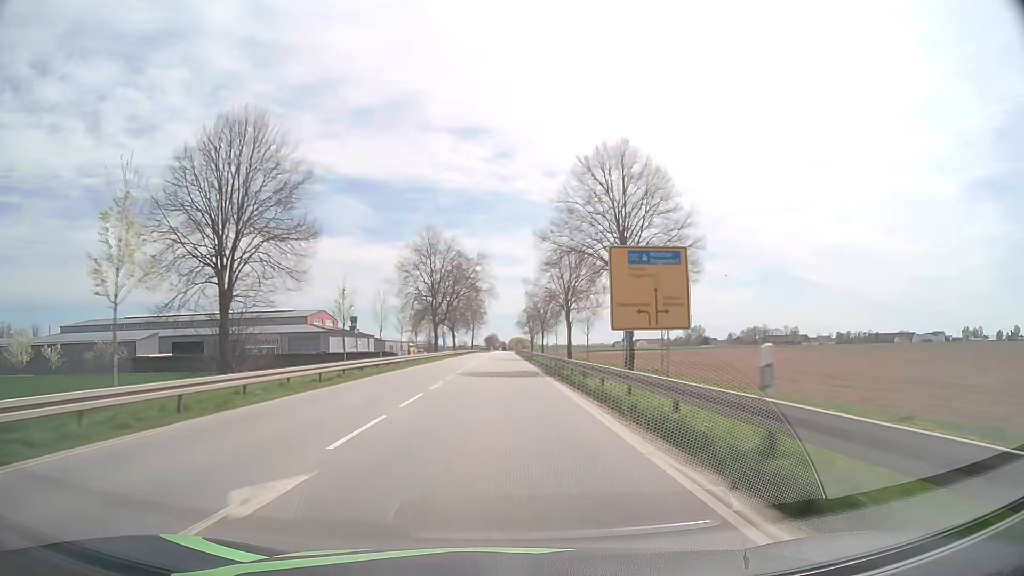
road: primary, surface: asphalt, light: Day
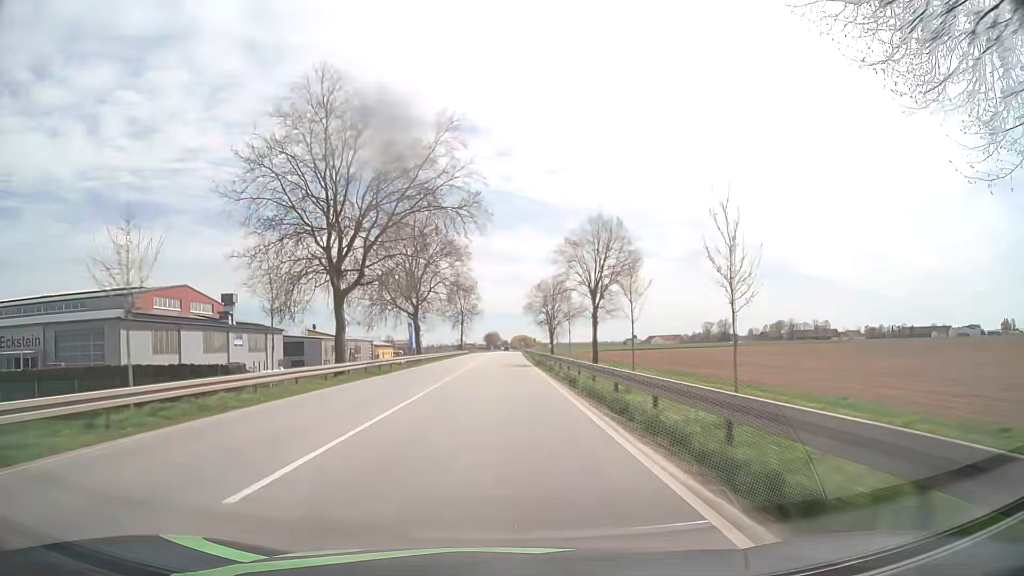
(-0.1, +63.3) m; 0°
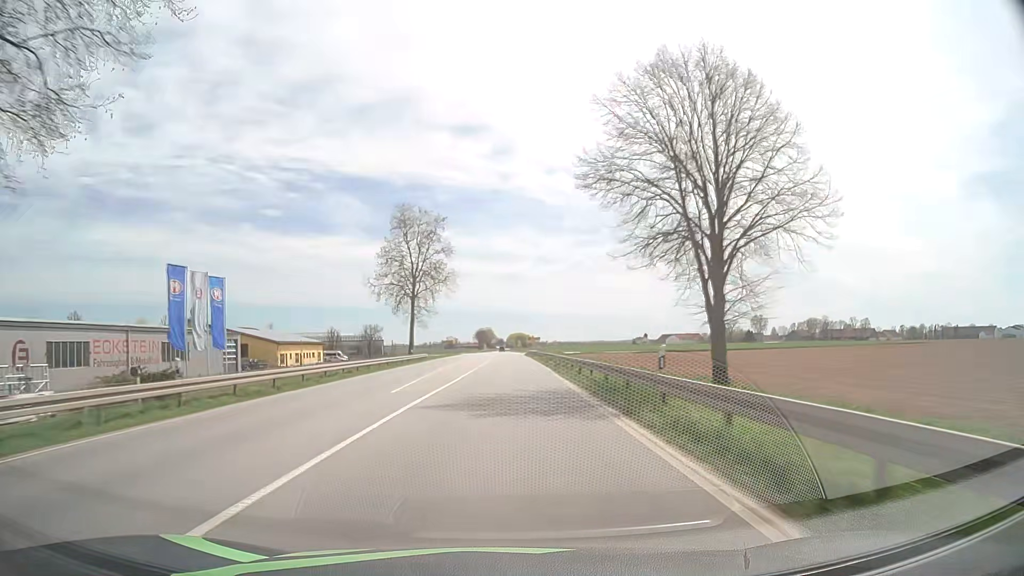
(+0.1, +79.4) m; 0°
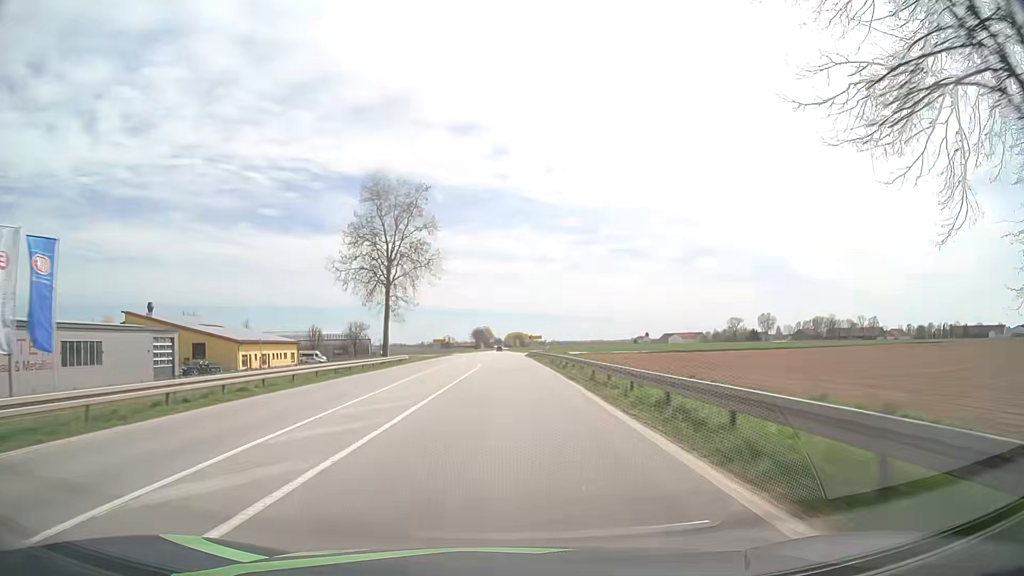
(+0.1, +15.9) m; 0°
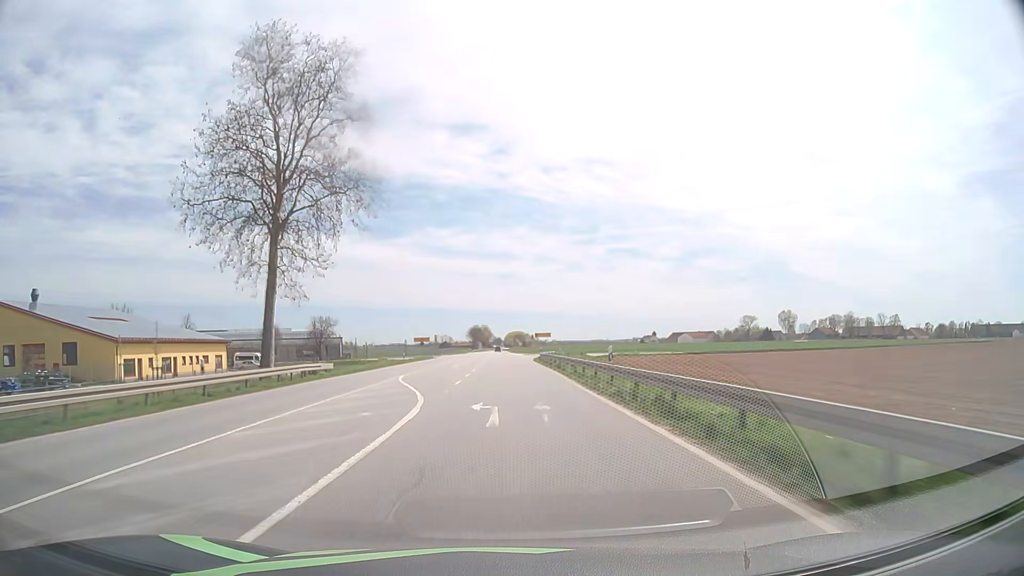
(0.0, +31.9) m; 0°
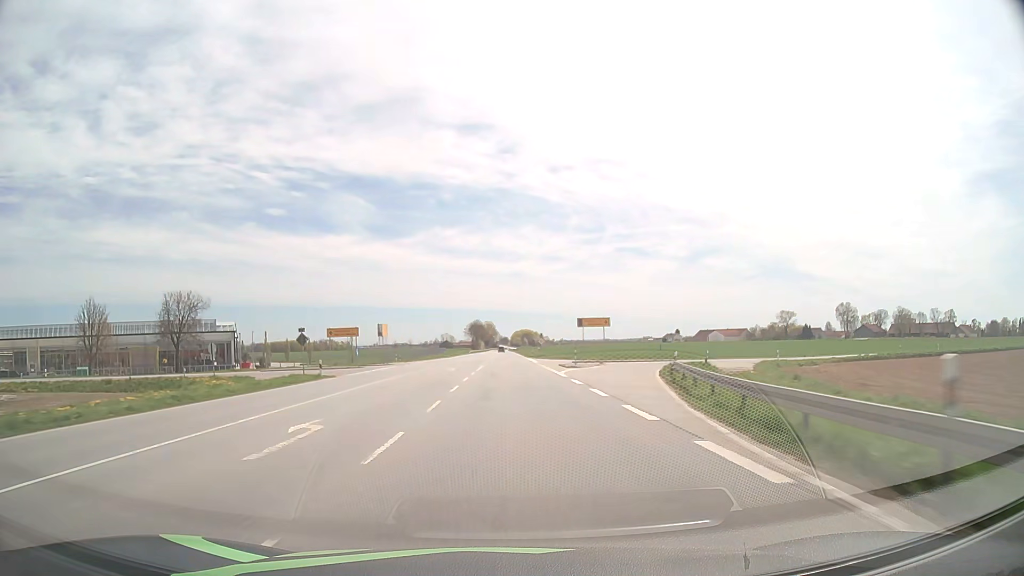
(-0.5, +64.2) m; -1°
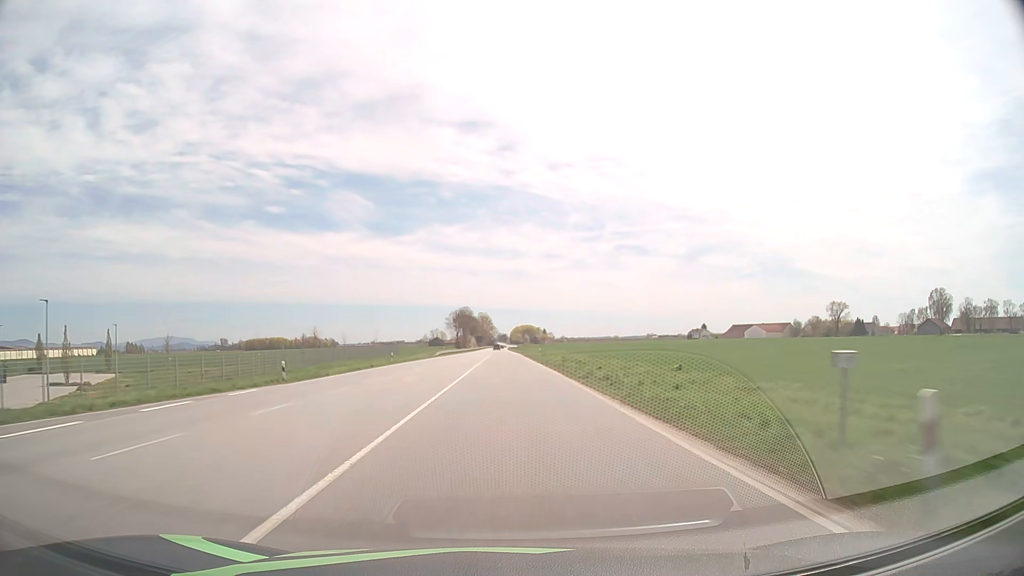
(+0.1, +80.7) m; 0°
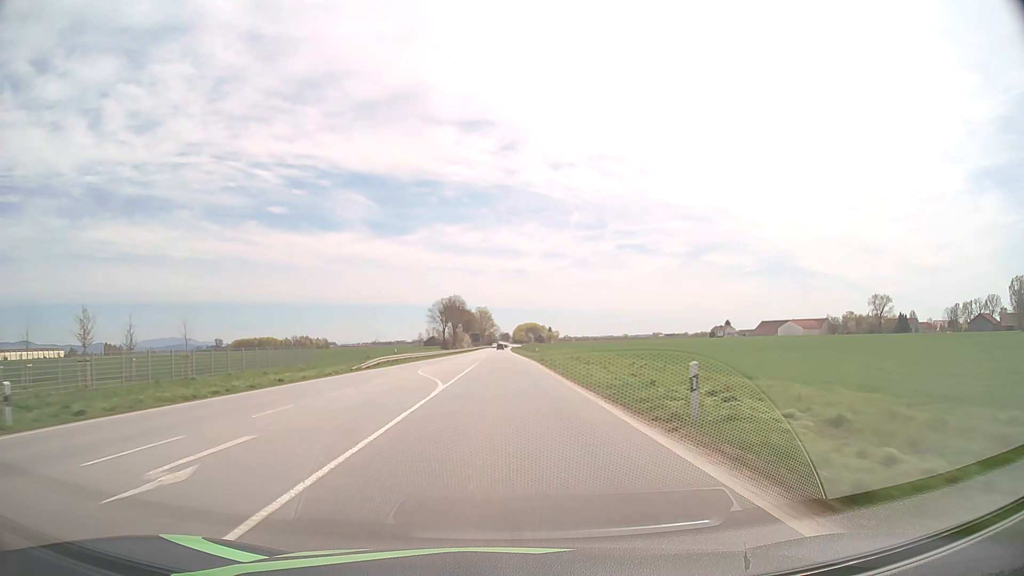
(0.0, +48.8) m; 0°
(0, +10) (0, +20) (0, +30) (0, +40) (0, +50) (0, +60) (-1, +70) (-1, +80) (-1, +90) (-1, +100) m
